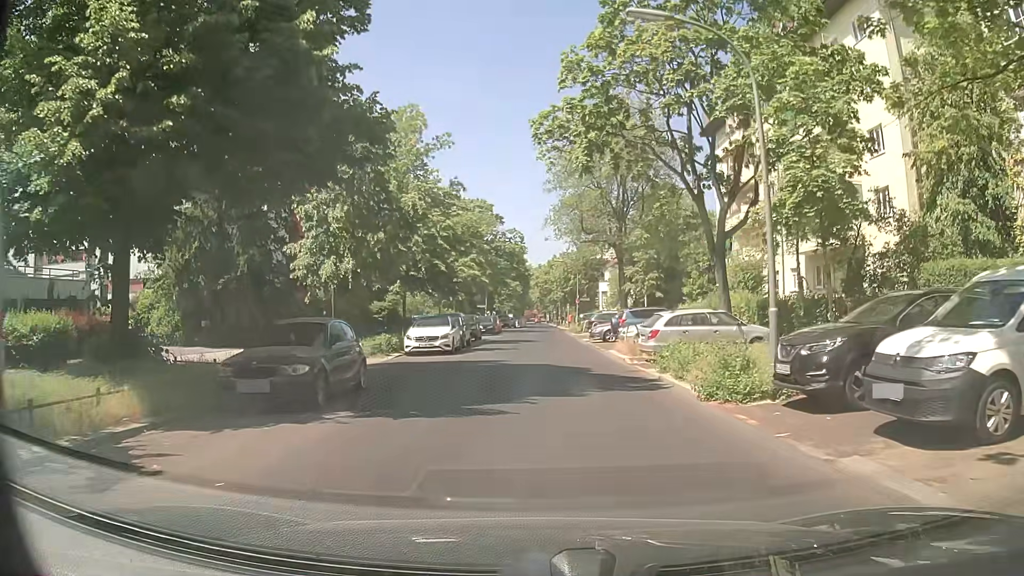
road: residential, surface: asphalt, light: Day
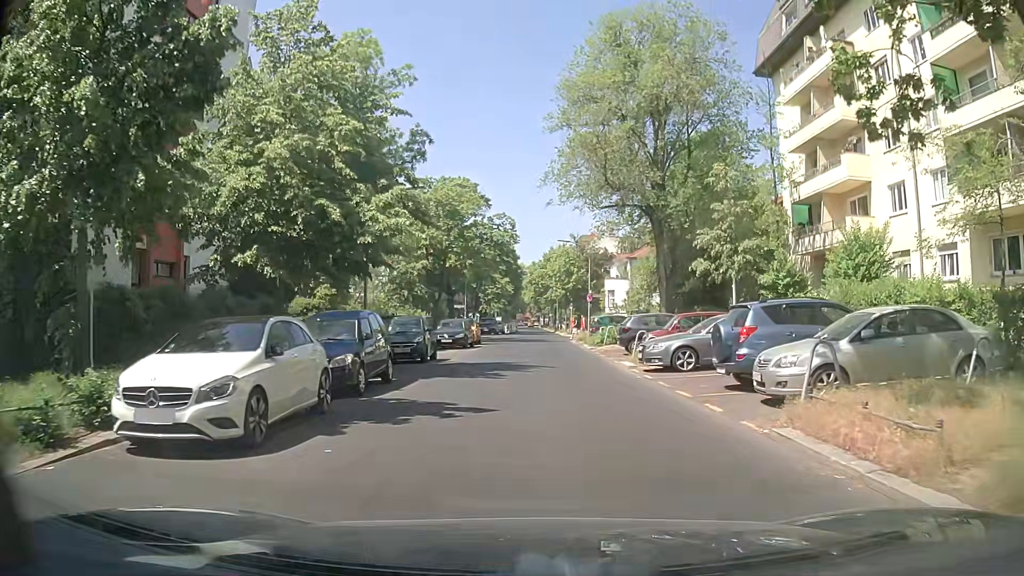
(+0.3, +17.9) m; +2°
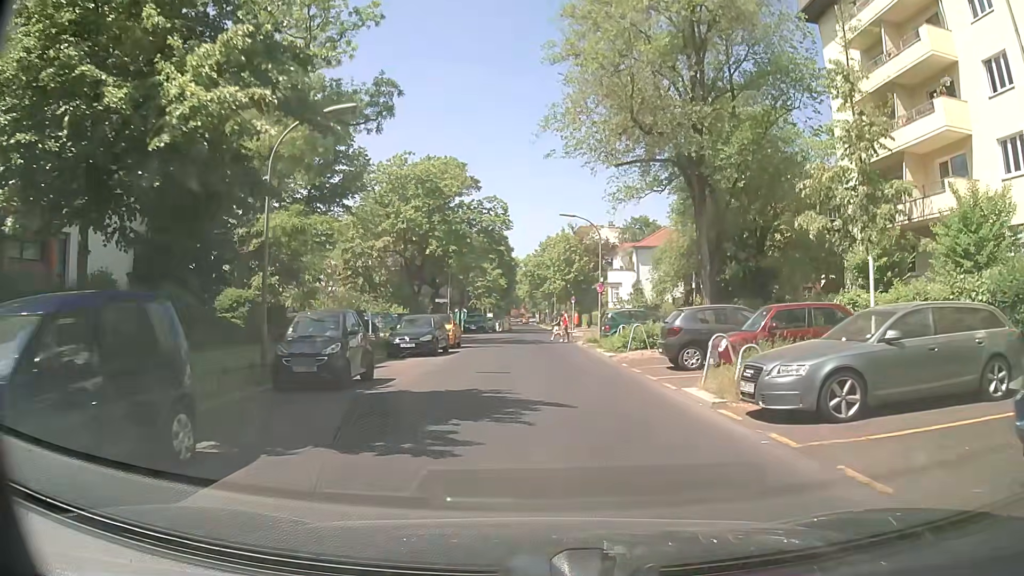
(-0.1, +9.2) m; 0°
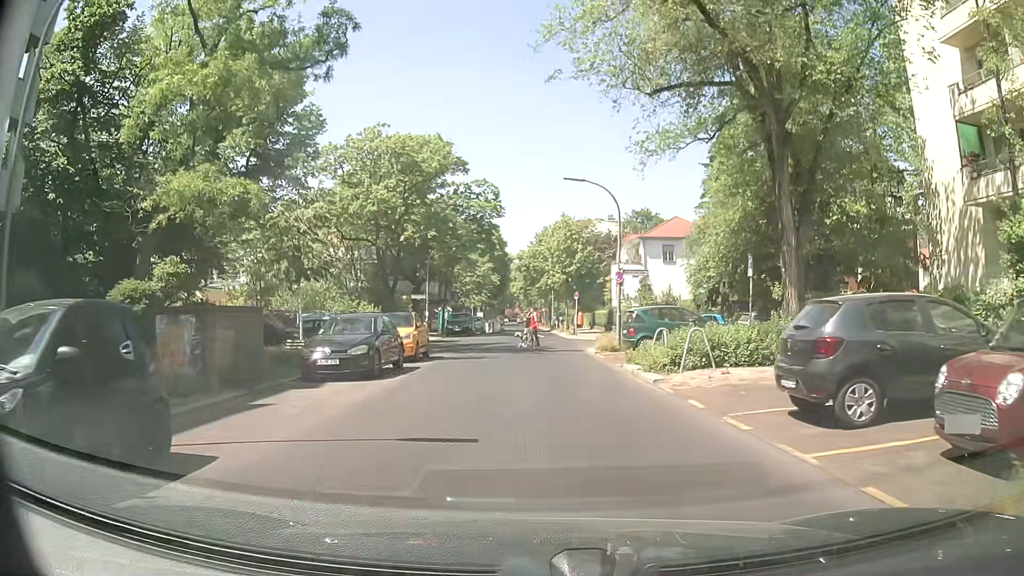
(0.0, +8.7) m; +2°
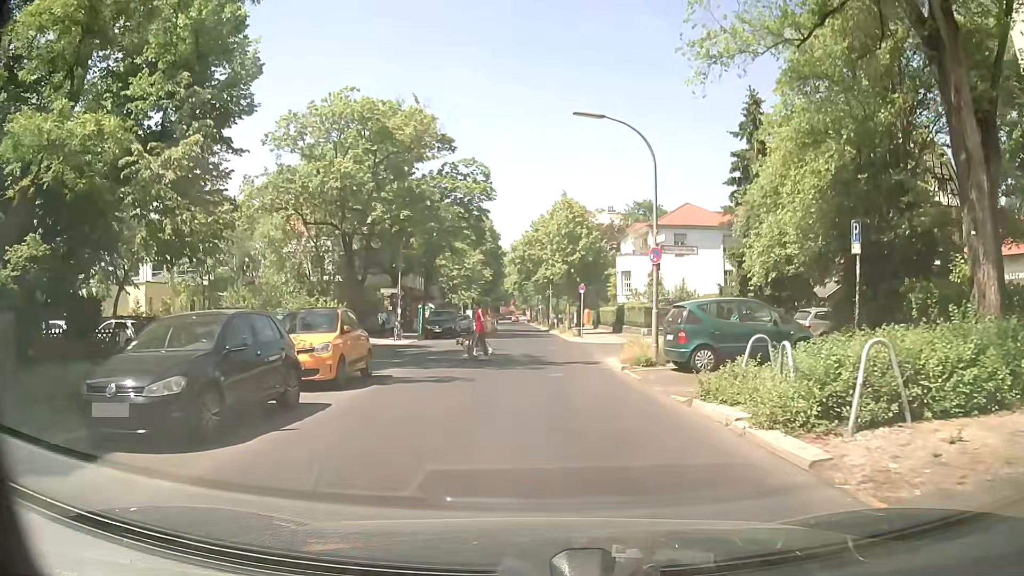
(-0.3, +7.9) m; -1°
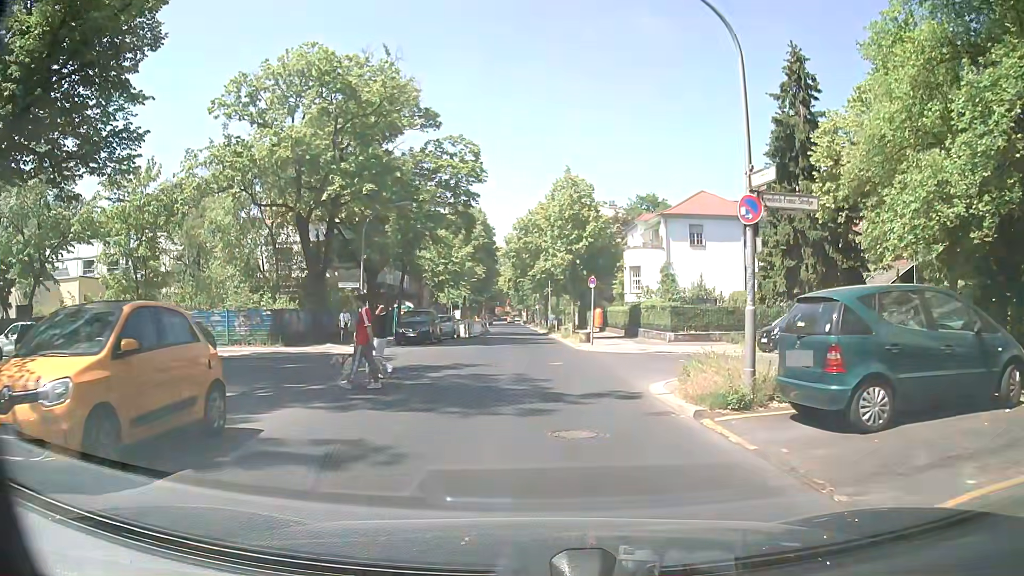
(-0.1, +7.6) m; -1°
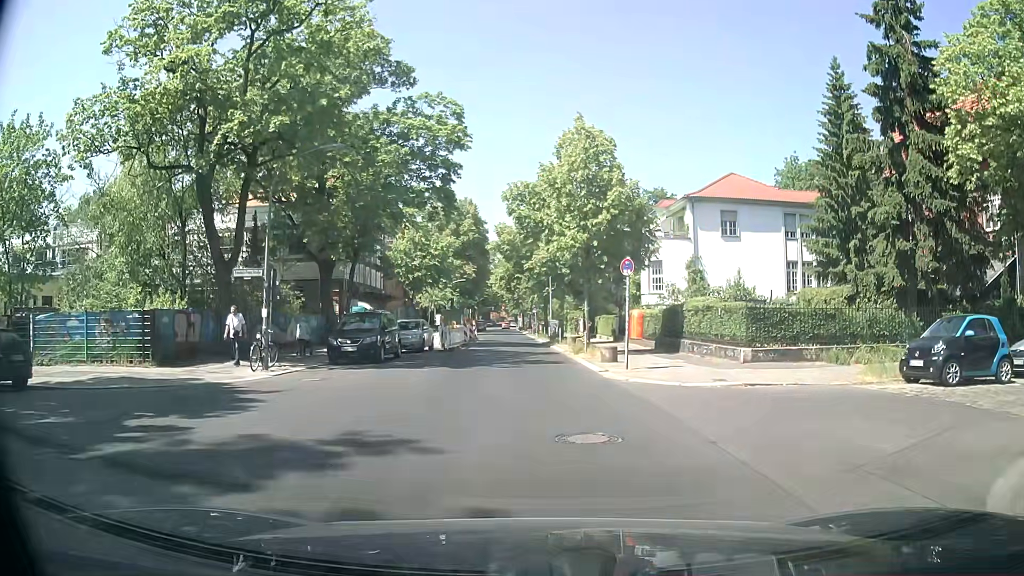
(+0.1, +10.5) m; -2°
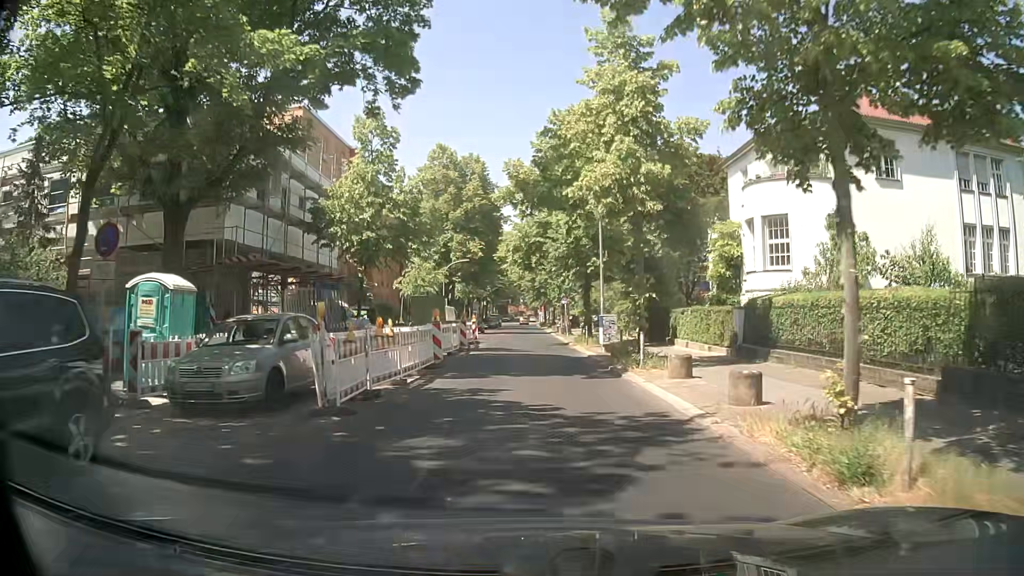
(+0.3, +20.0) m; +1°
